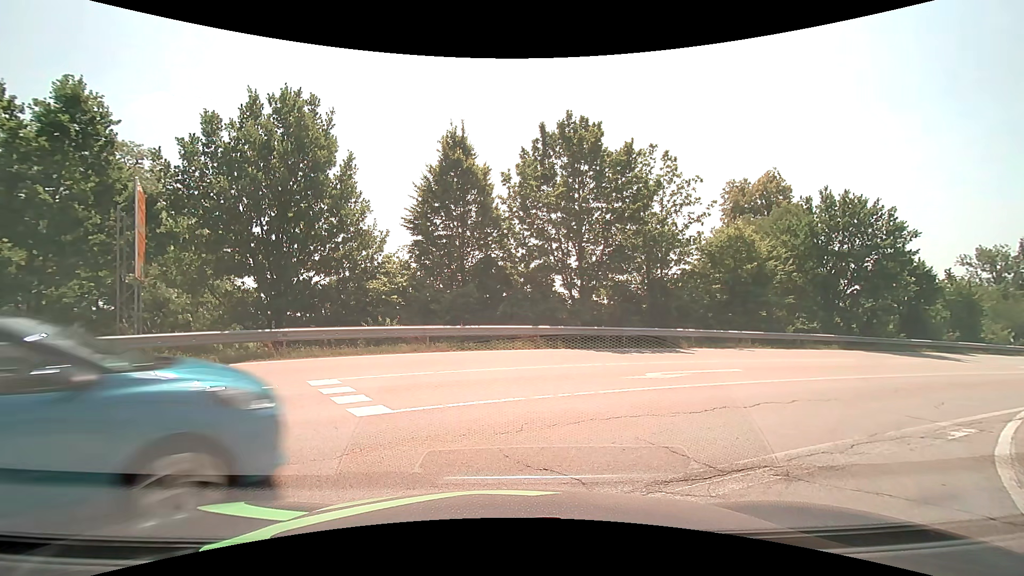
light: Day
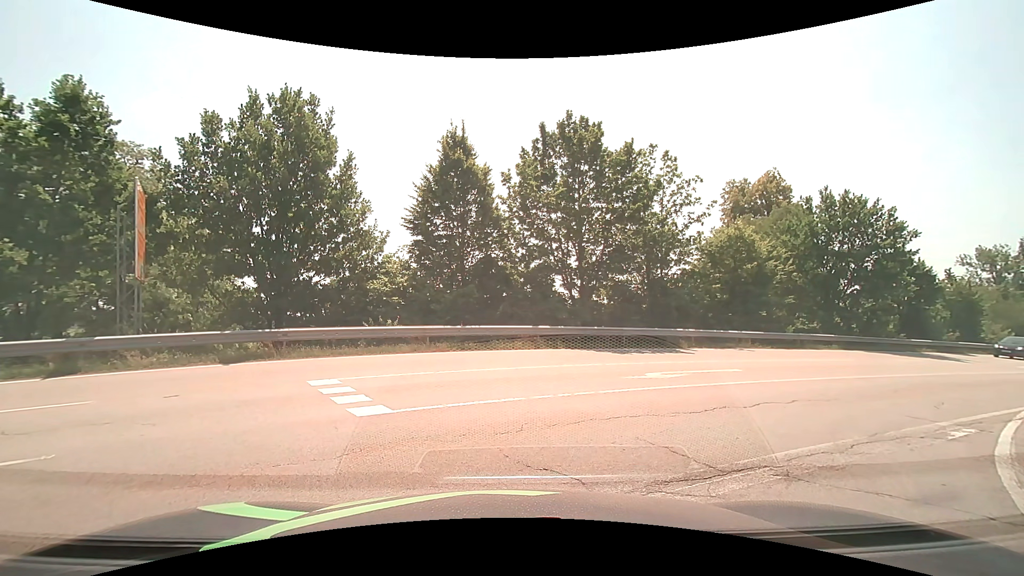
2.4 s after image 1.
(0.0, 0.0) m; 0°
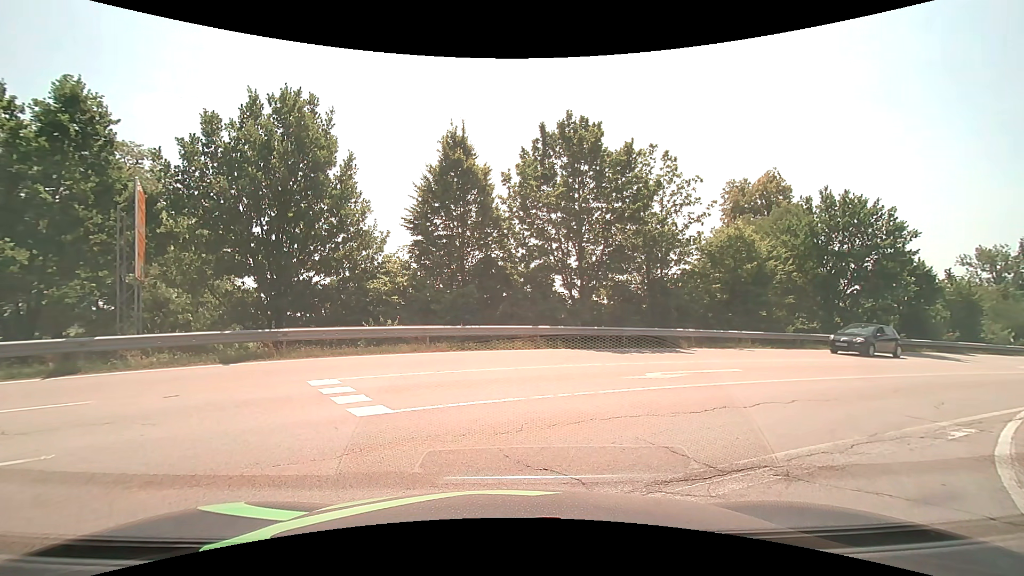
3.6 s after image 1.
(0.0, 0.0) m; 0°
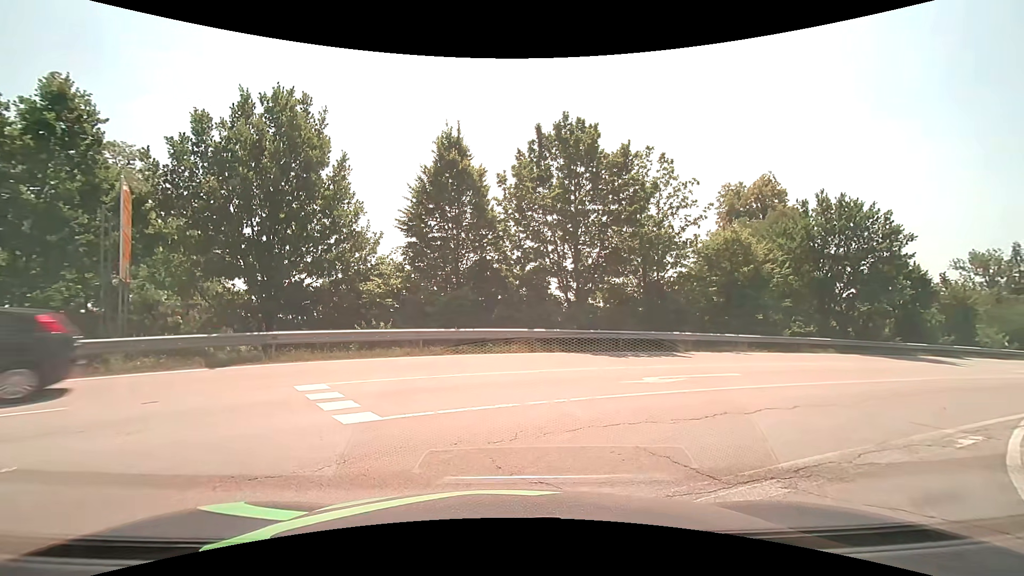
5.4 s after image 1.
(0.0, +0.3) m; 0°
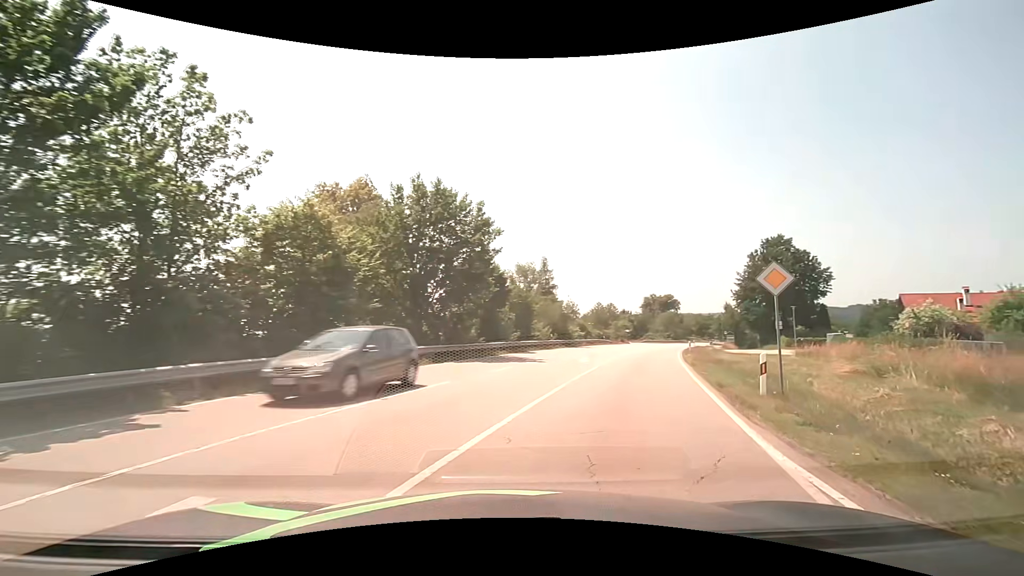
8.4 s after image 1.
(+4.1, +9.5) m; +44°
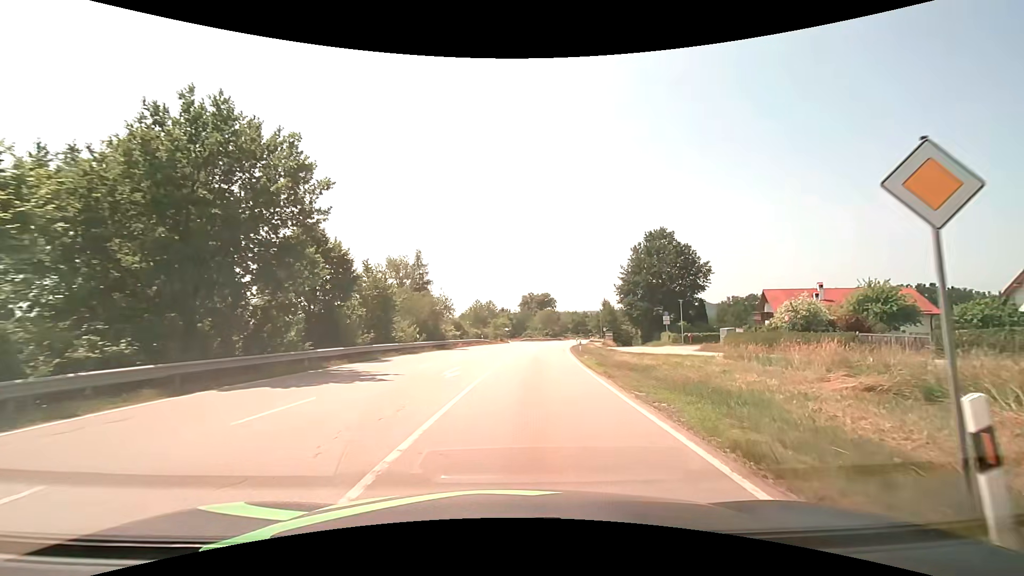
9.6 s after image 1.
(+1.3, +8.6) m; +15°
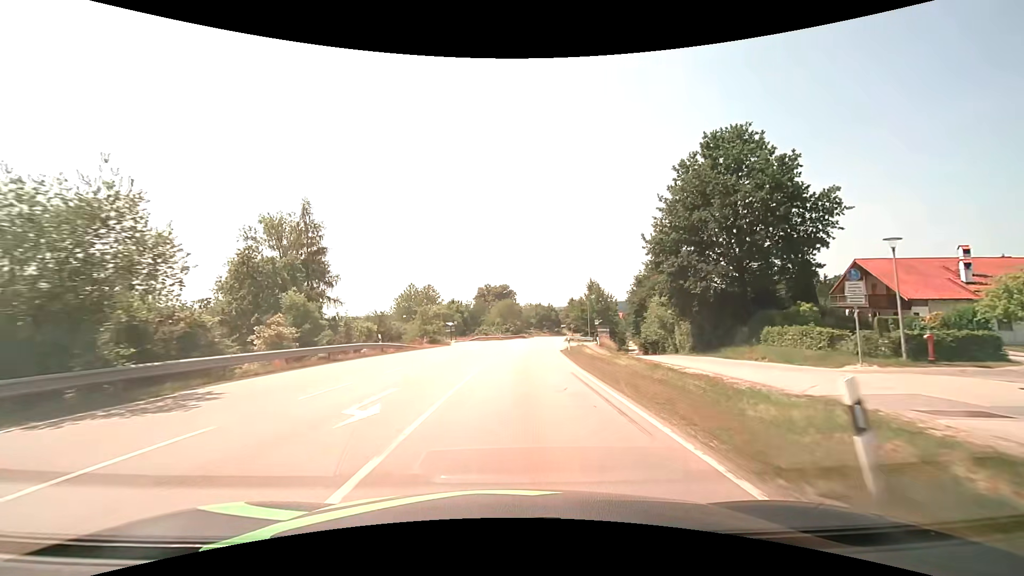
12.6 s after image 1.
(+1.9, +33.8) m; +5°
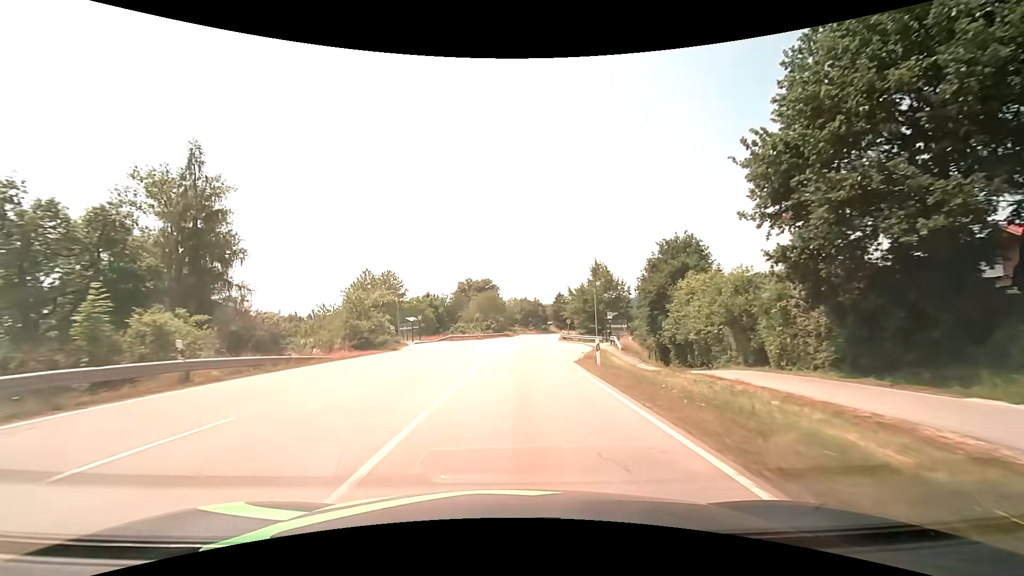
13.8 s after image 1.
(+0.3, +17.6) m; +2°
(0, +10) (0, +20) (+1, +30) (+1, +40) (+2, +50) (+3, +60) (+4, +70) (+5, +80) (+7, +90) (+8, +100) m
